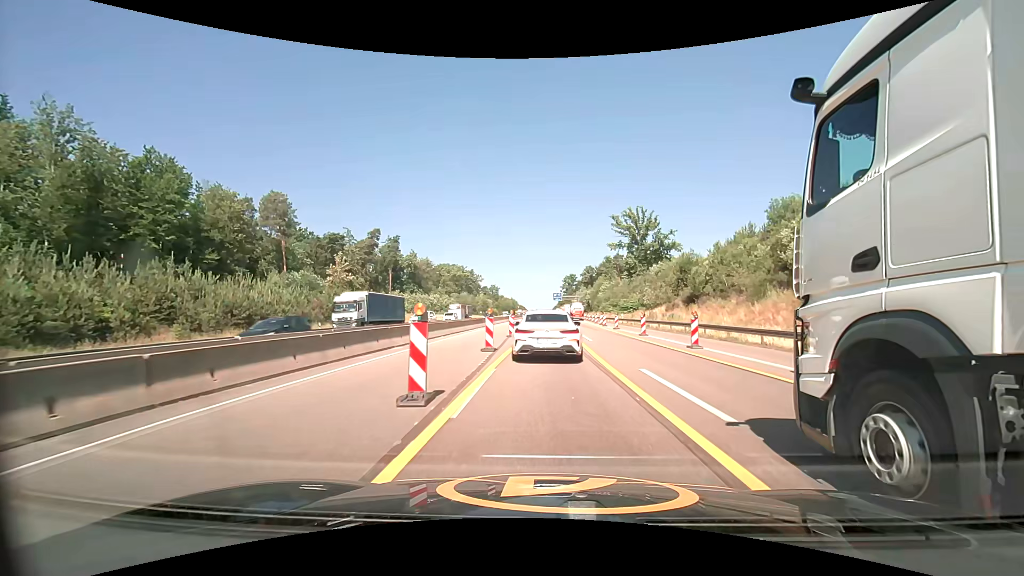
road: motorway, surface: asphalt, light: Day
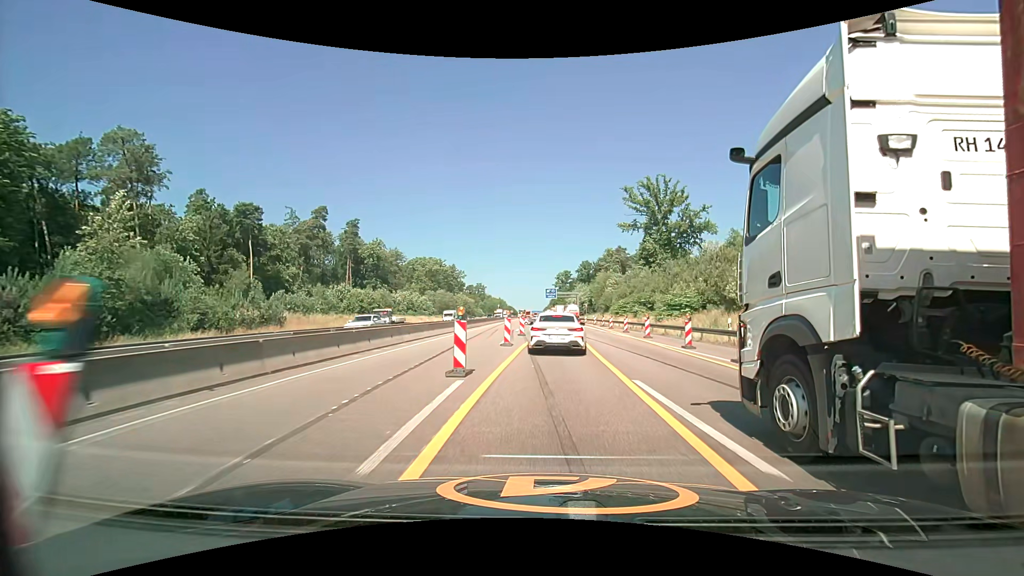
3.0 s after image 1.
(+0.7, +38.3) m; +2°
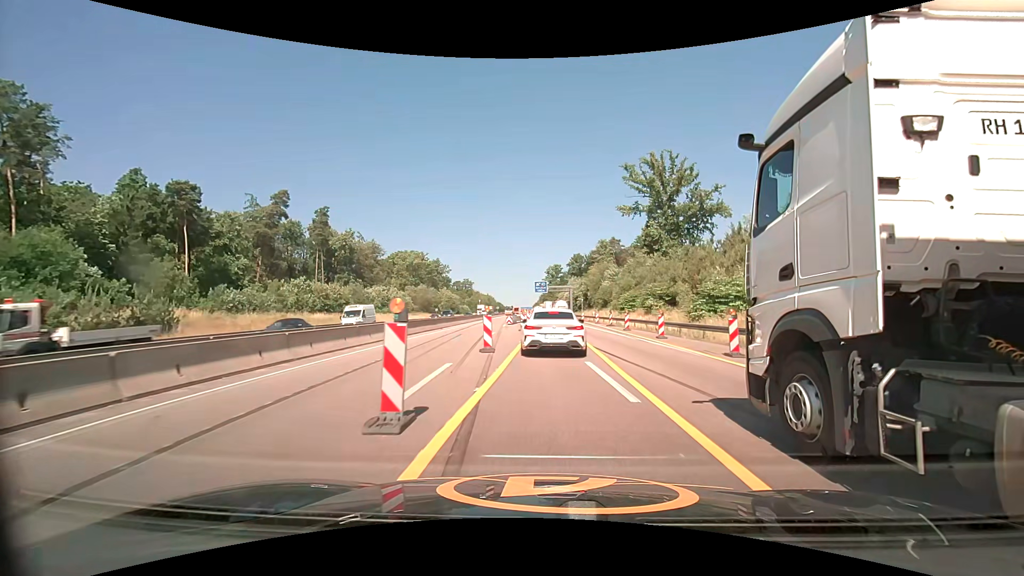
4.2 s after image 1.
(+0.1, +15.1) m; +1°
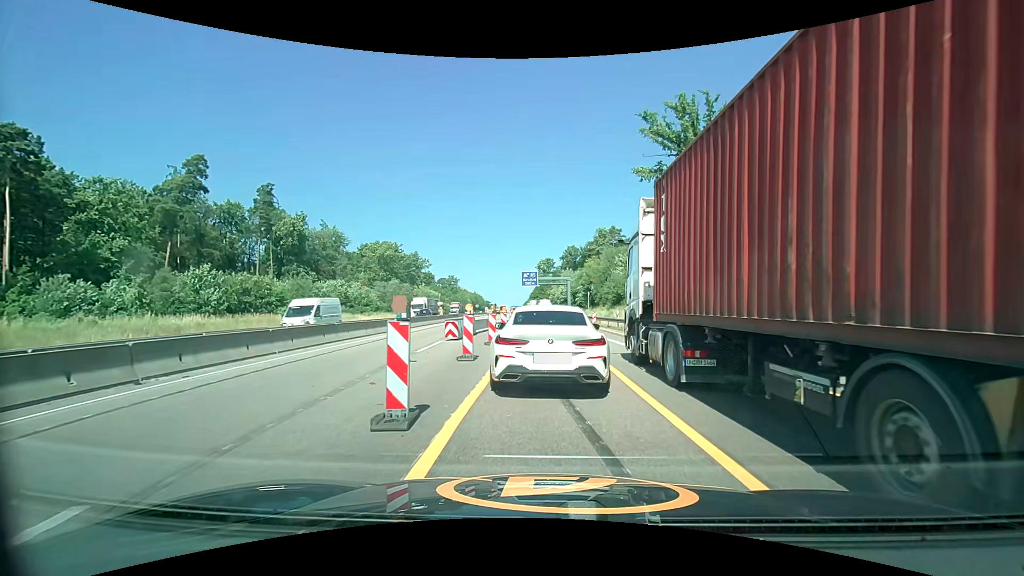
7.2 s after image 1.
(+0.1, +27.2) m; +1°
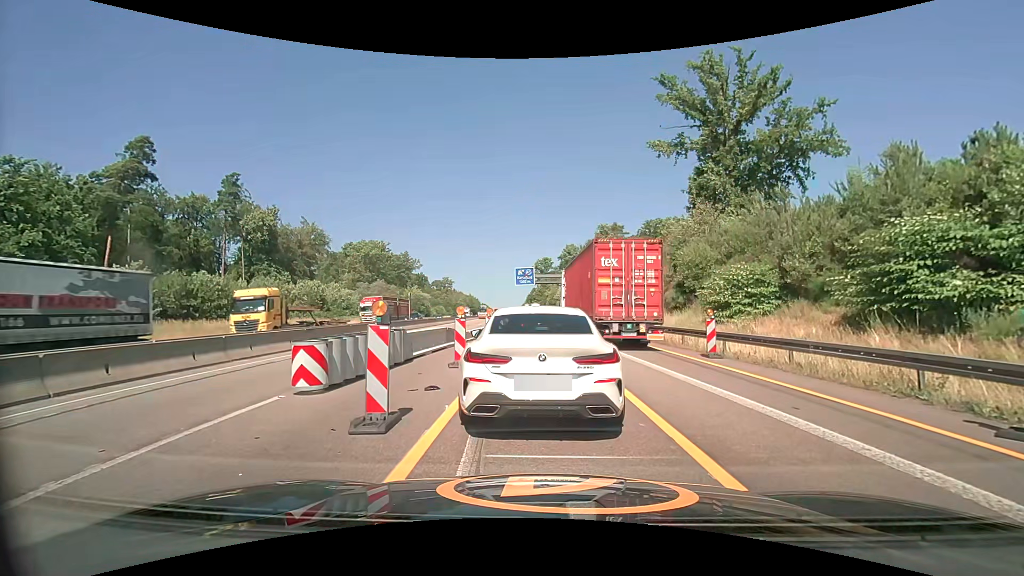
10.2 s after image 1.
(+0.1, +12.8) m; 0°
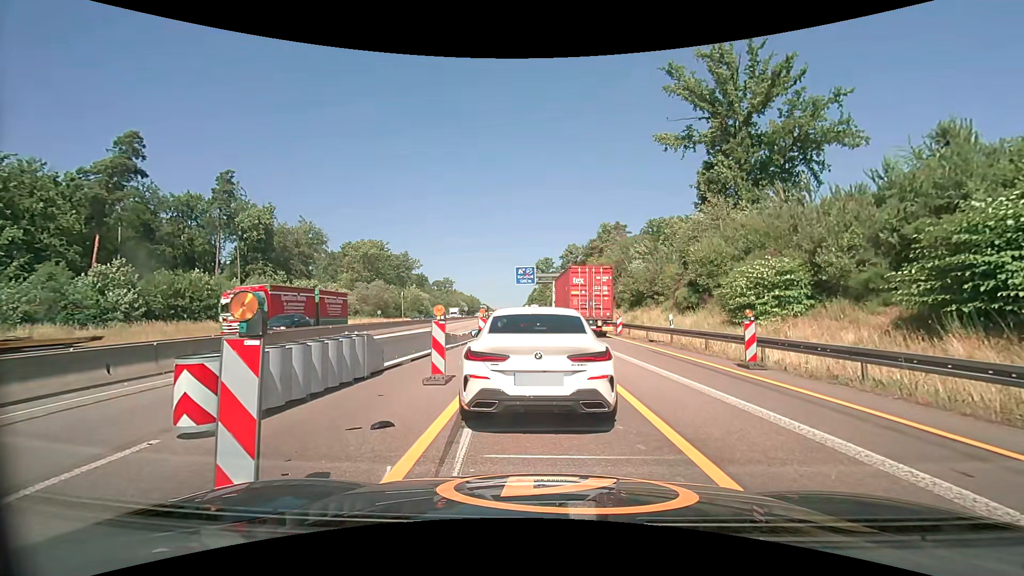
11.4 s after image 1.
(0.0, +2.7) m; 0°
